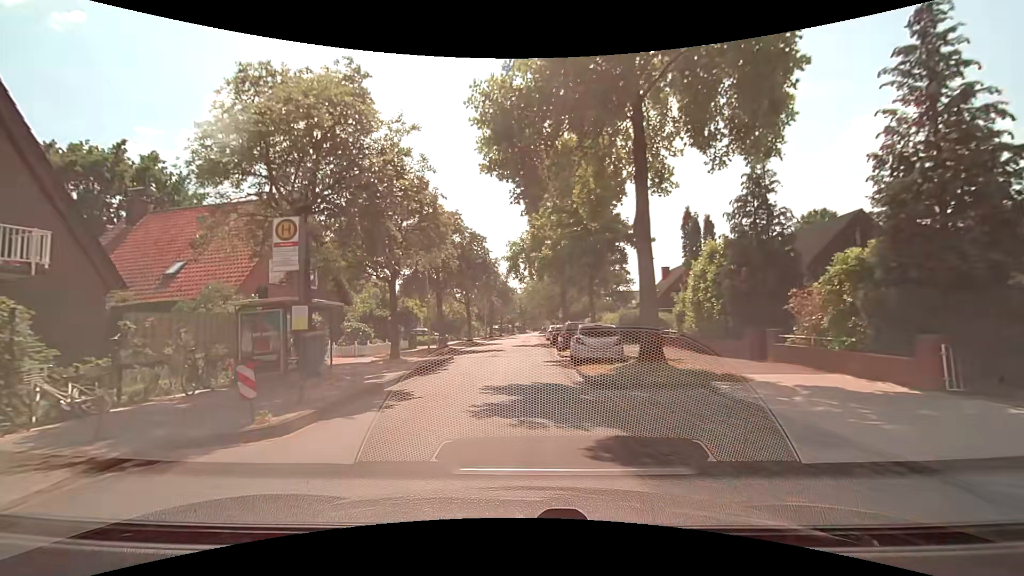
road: residential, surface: asphalt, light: Day
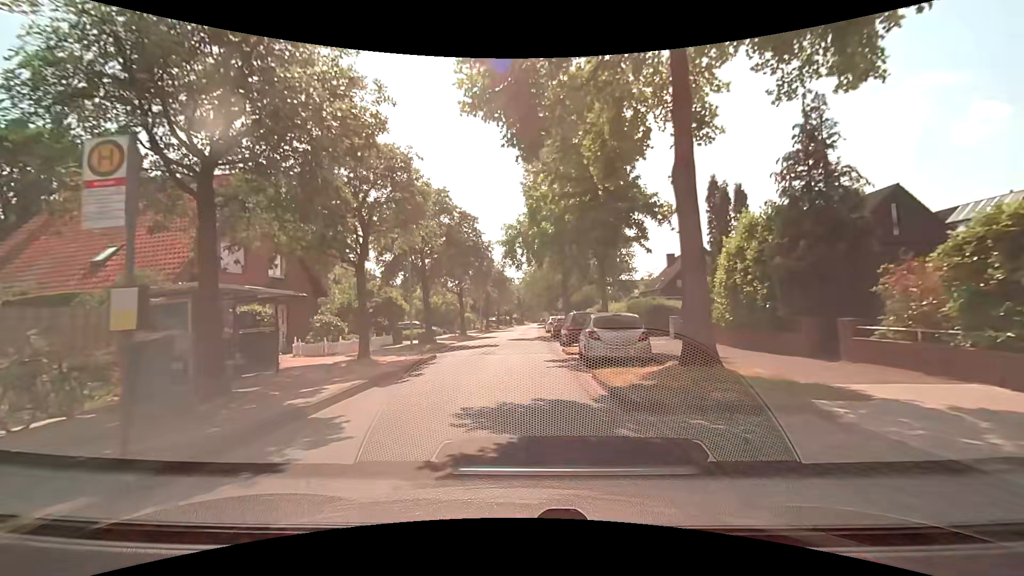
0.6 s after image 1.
(+0.1, +3.9) m; +2°
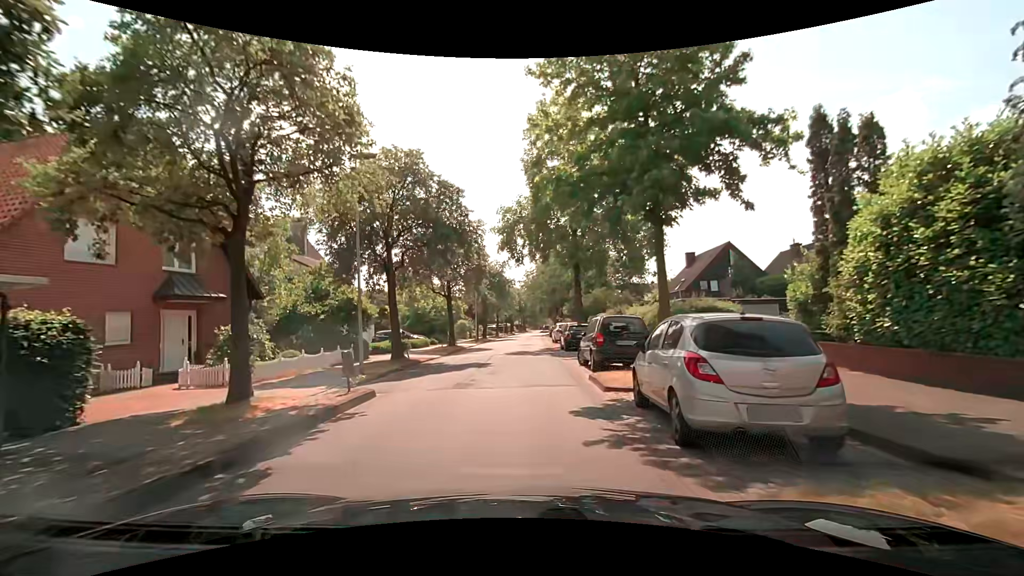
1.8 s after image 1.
(0.0, +7.8) m; 0°
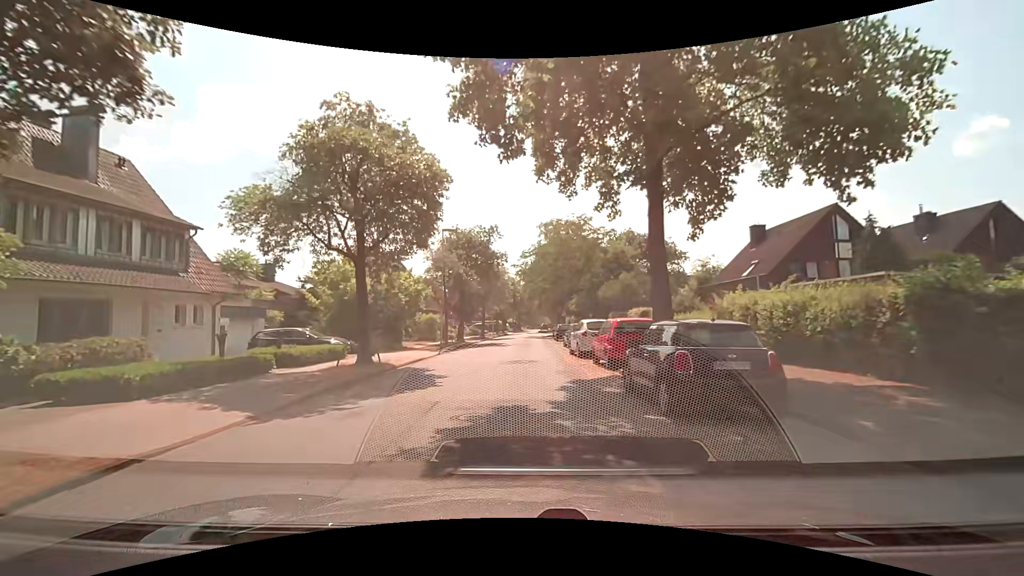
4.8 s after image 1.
(-0.1, +19.2) m; 0°
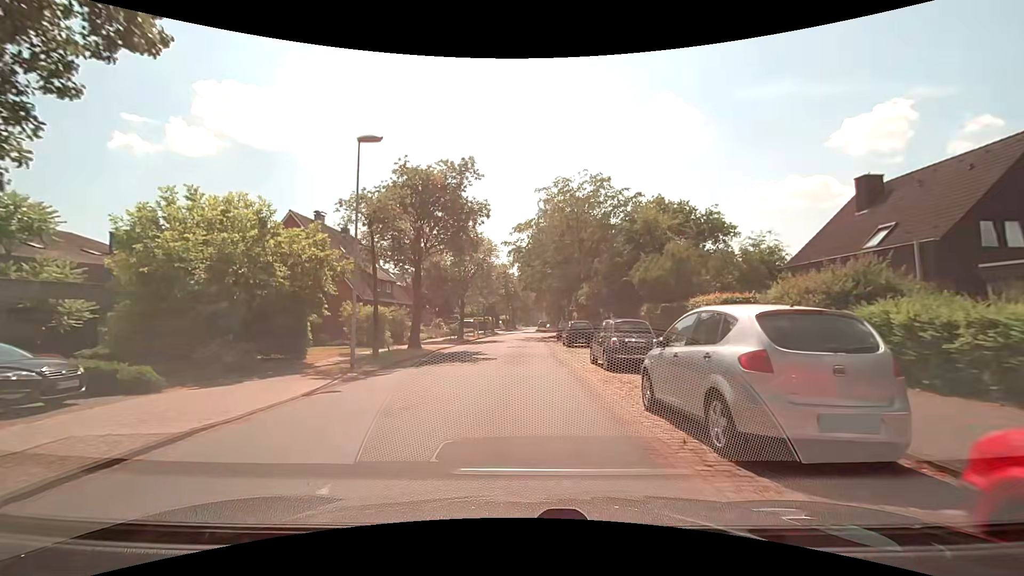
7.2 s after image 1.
(+0.3, +15.2) m; +2°
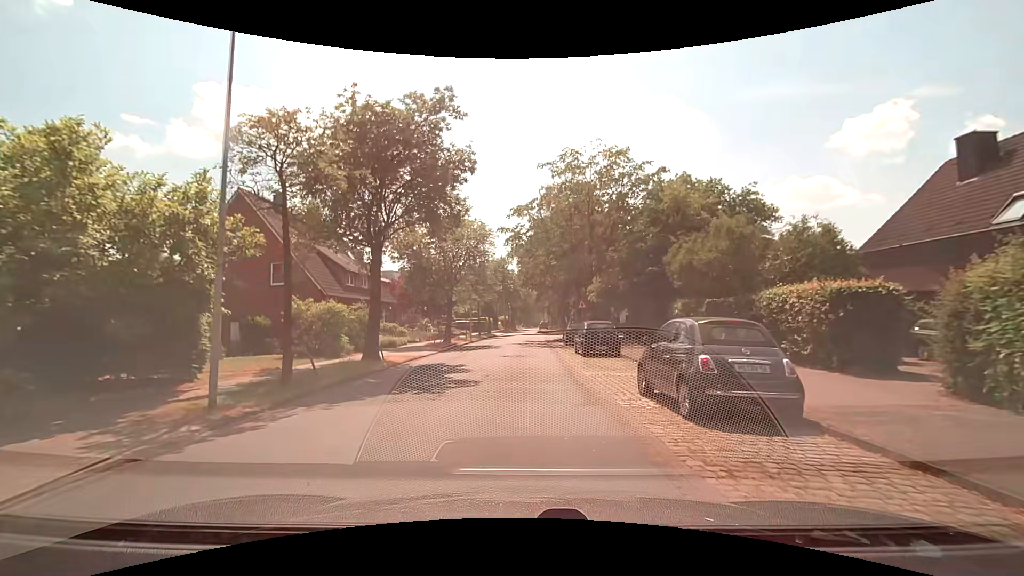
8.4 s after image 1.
(-0.1, +7.1) m; -2°
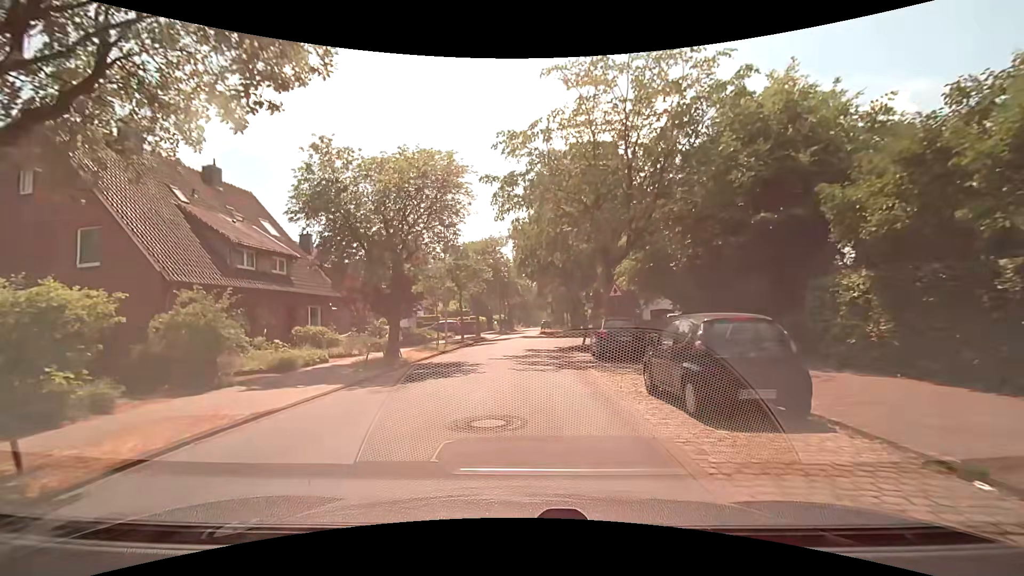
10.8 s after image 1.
(+0.2, +13.7) m; +2°
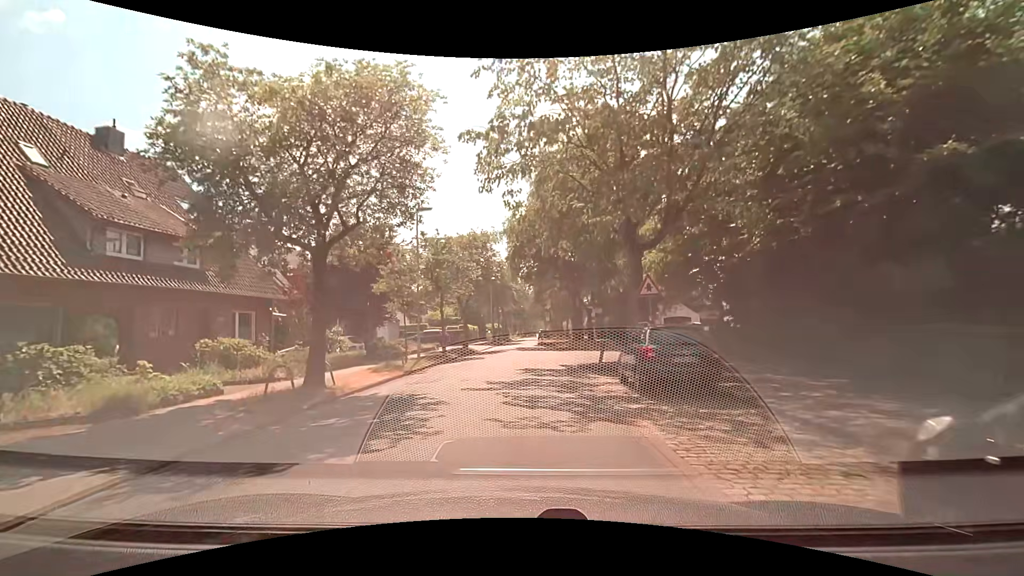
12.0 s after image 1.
(-0.1, +6.9) m; 0°
